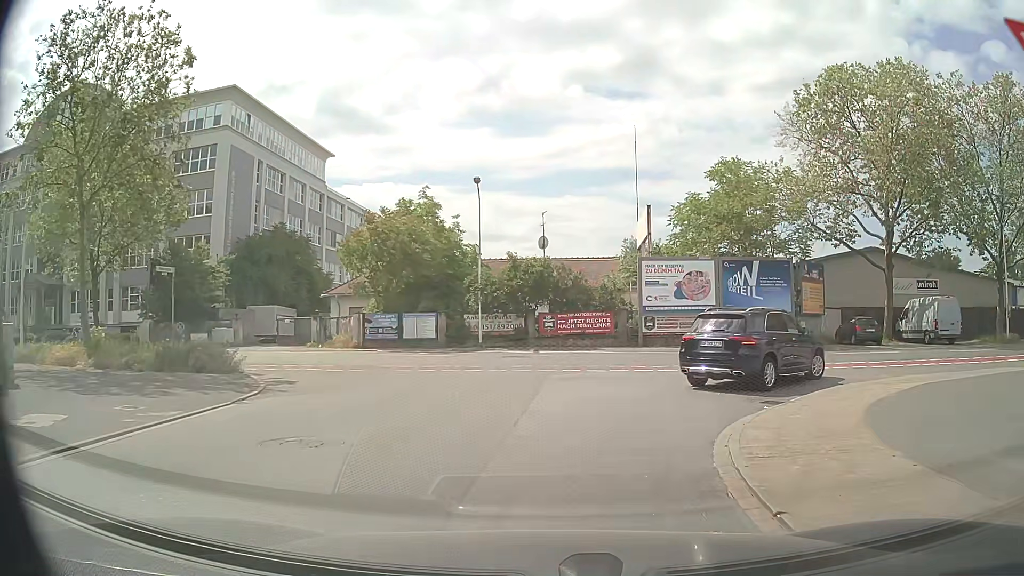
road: tertiary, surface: asphalt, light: Day
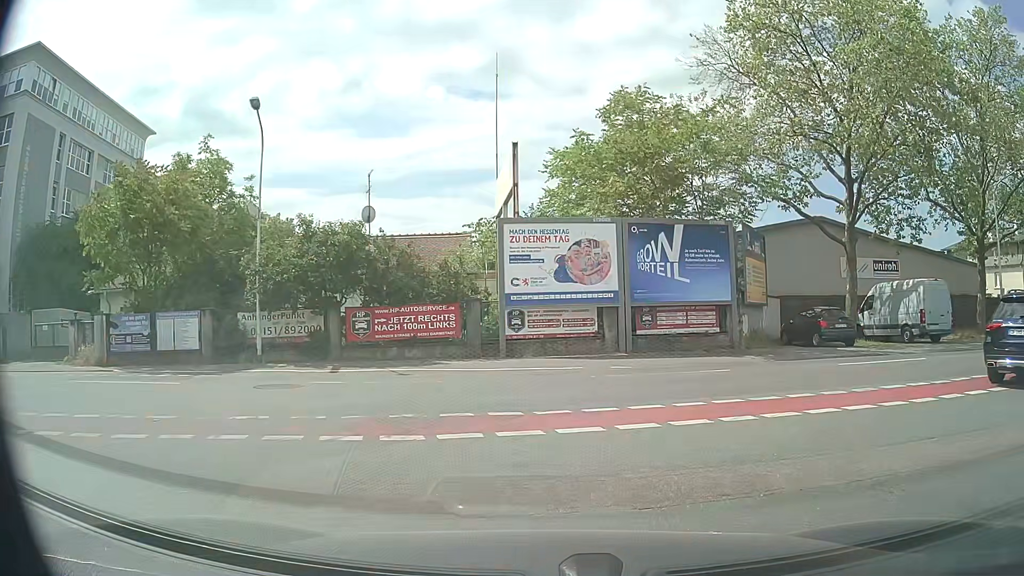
(+1.0, +11.3) m; +12°
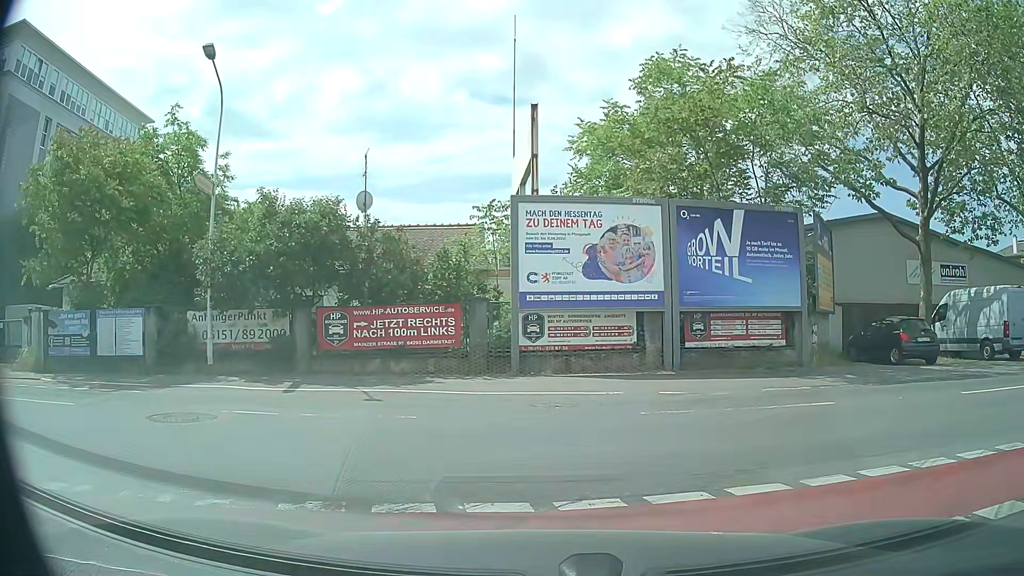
(0.0, +4.3) m; -1°
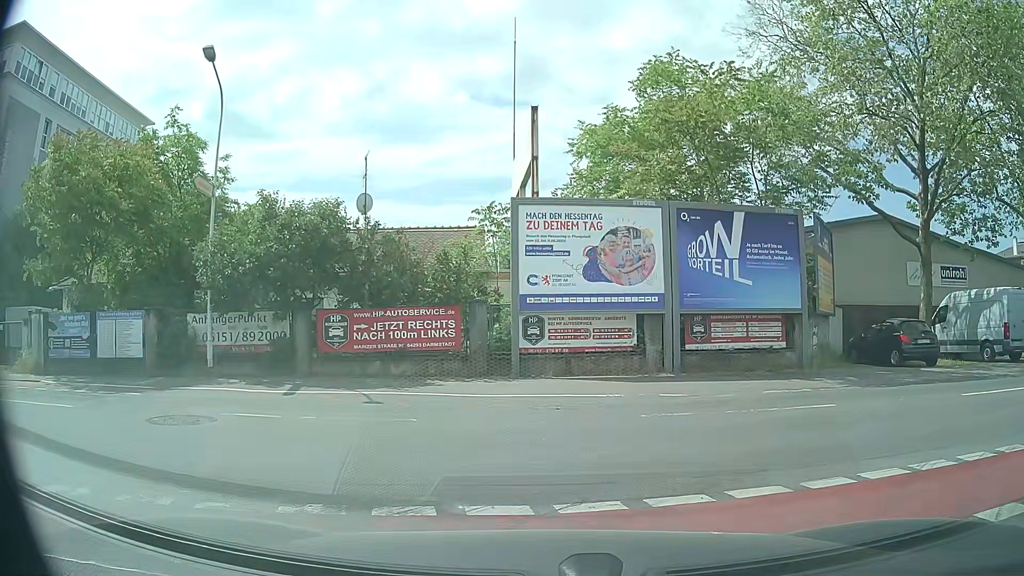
(0.0, +0.1) m; 0°
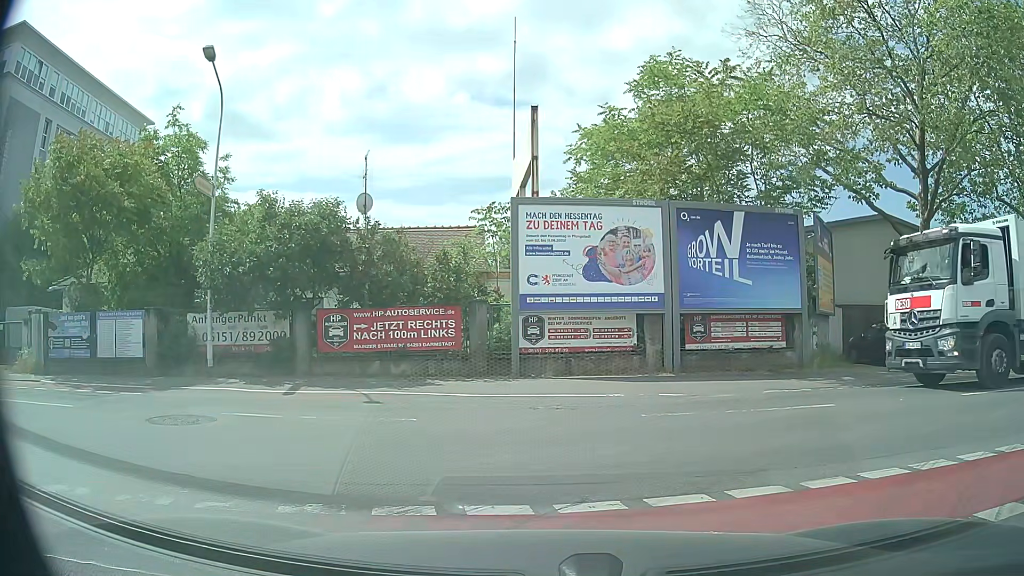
(0.0, 0.0) m; 0°
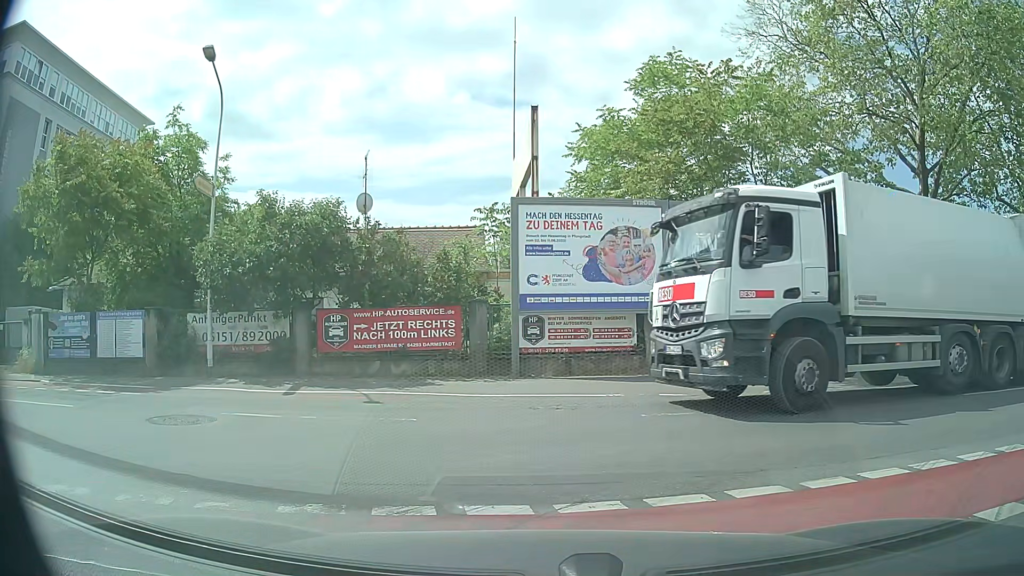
(0.0, 0.0) m; 0°
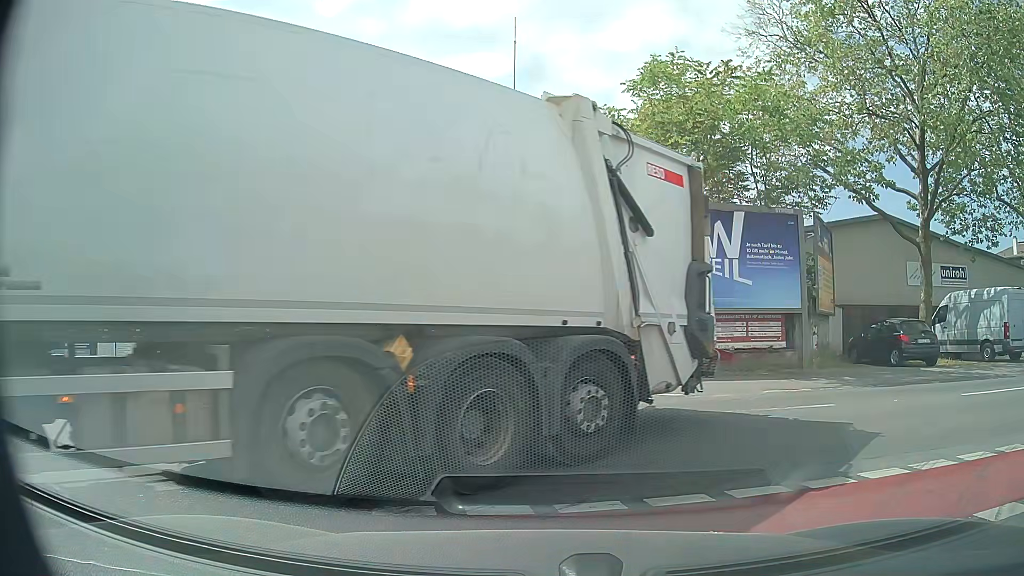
(0.0, 0.0) m; 0°
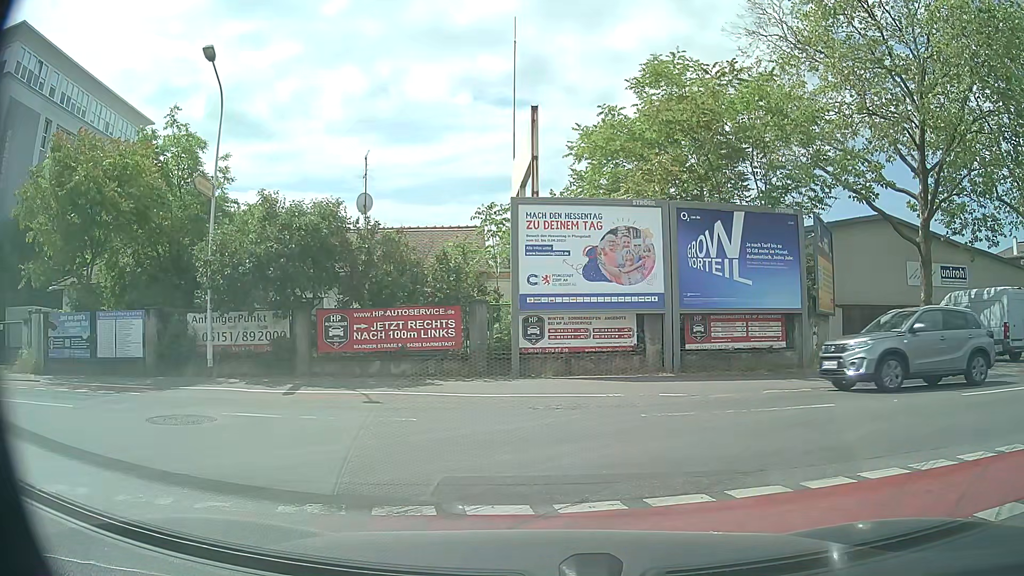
(0.0, 0.0) m; 0°
